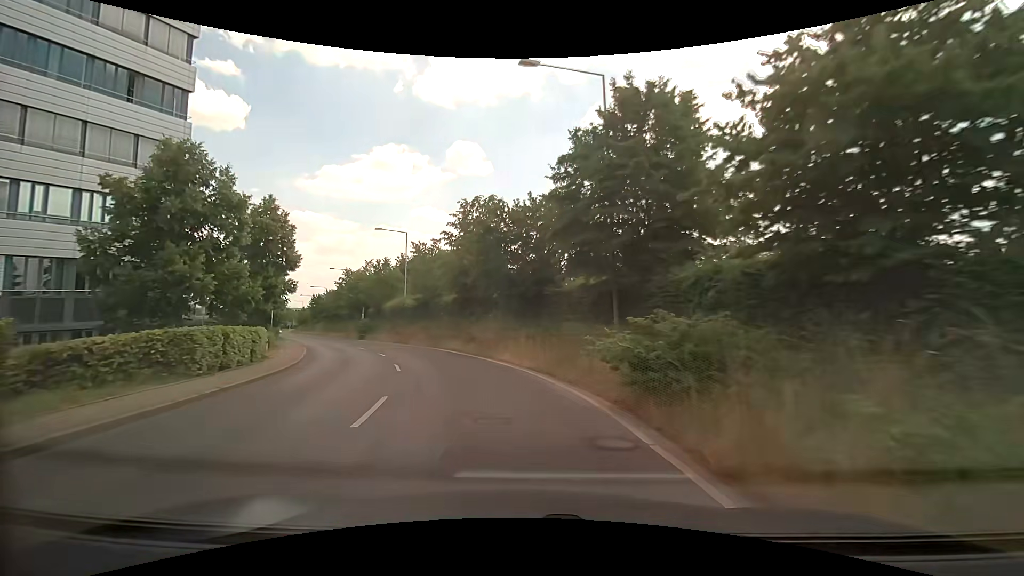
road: tertiary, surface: asphalt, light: Day
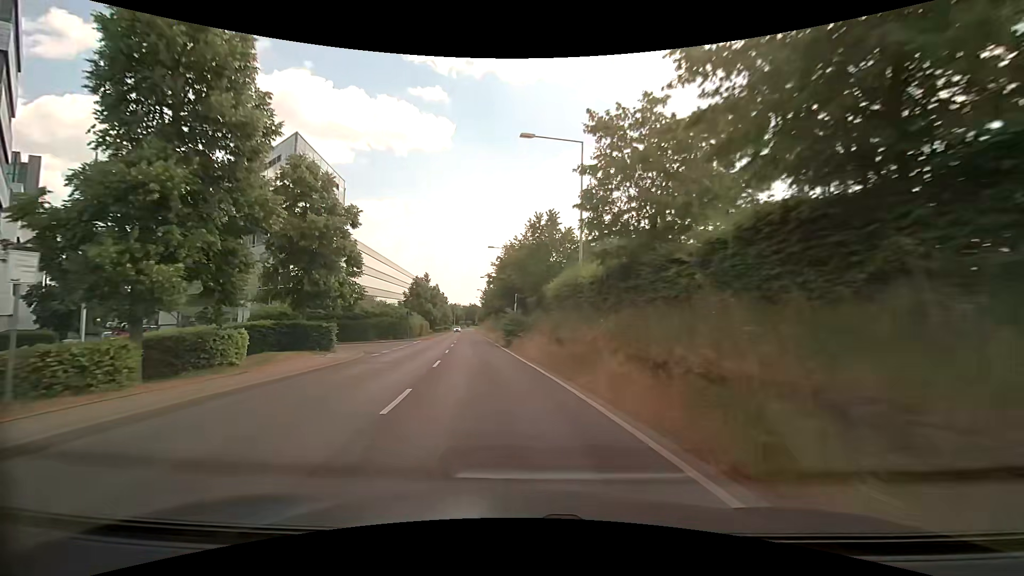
(-5.1, +26.6) m; -21°
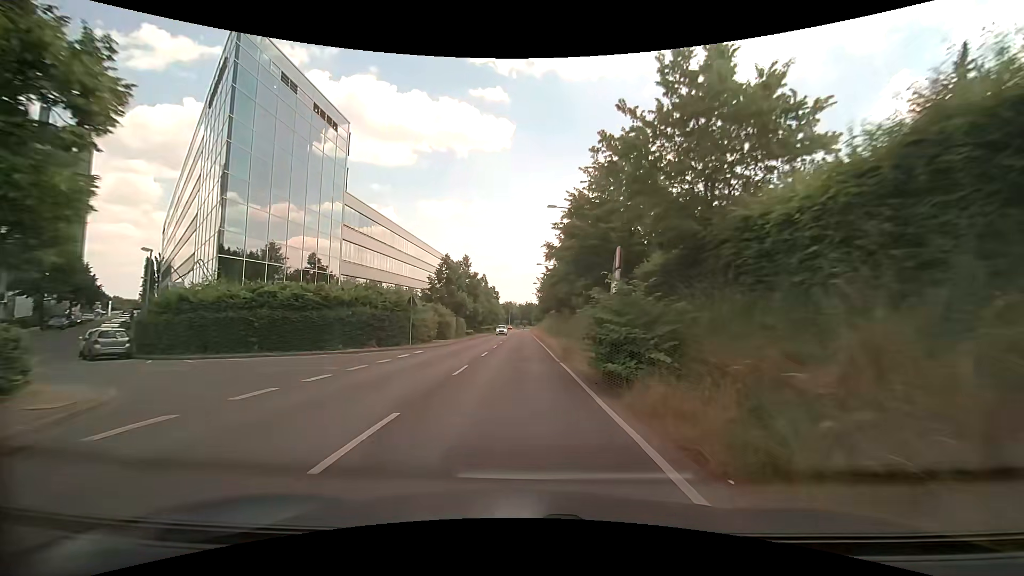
(-1.7, +21.6) m; -8°
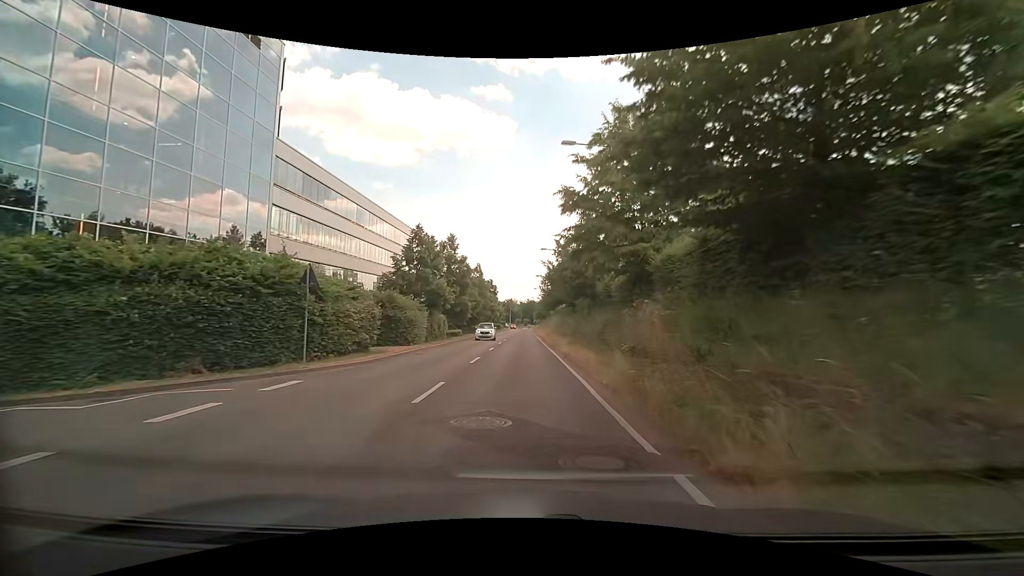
(+0.1, +14.2) m; 0°
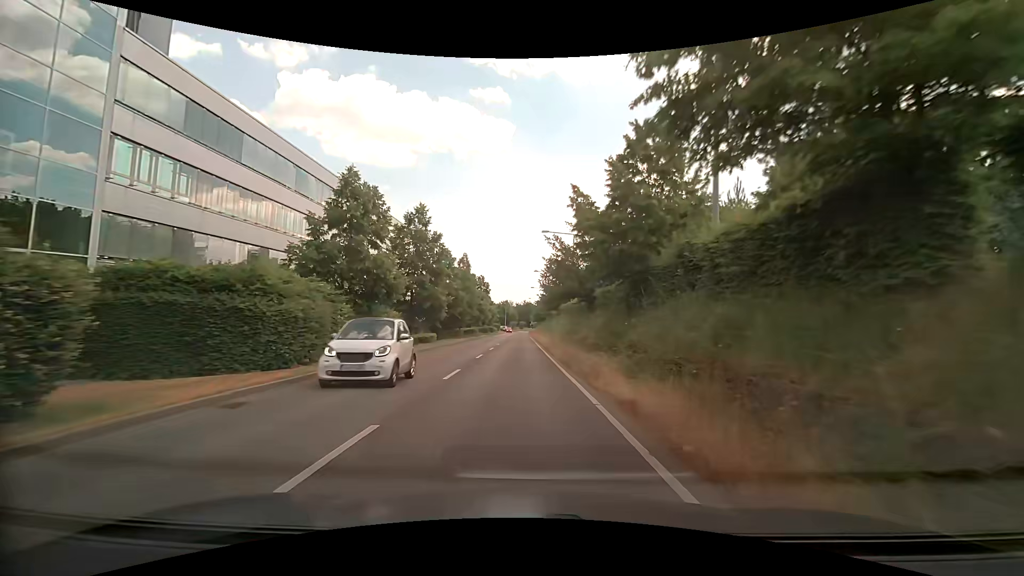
(+0.2, +13.9) m; +1°
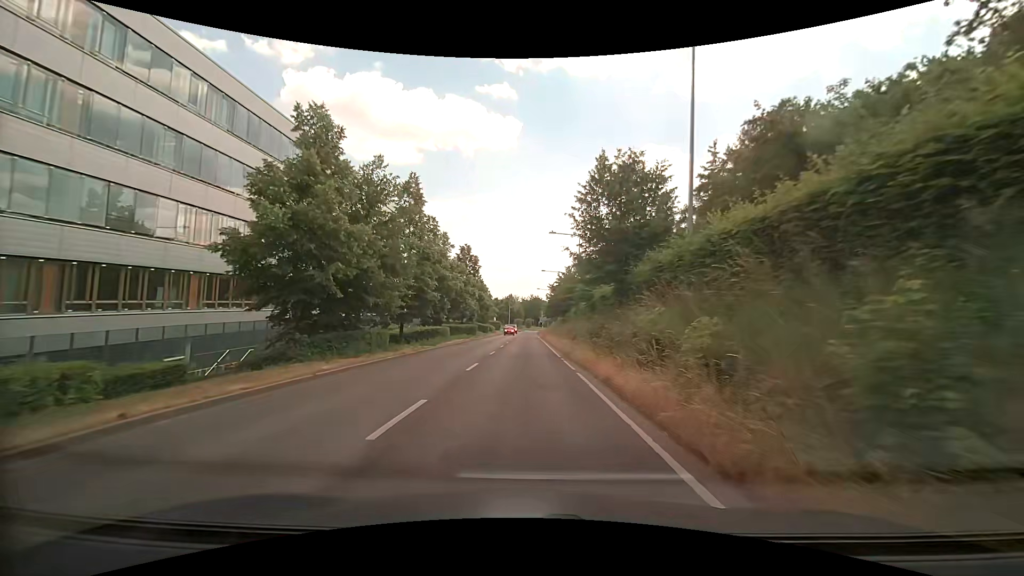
(-0.2, +34.5) m; 0°
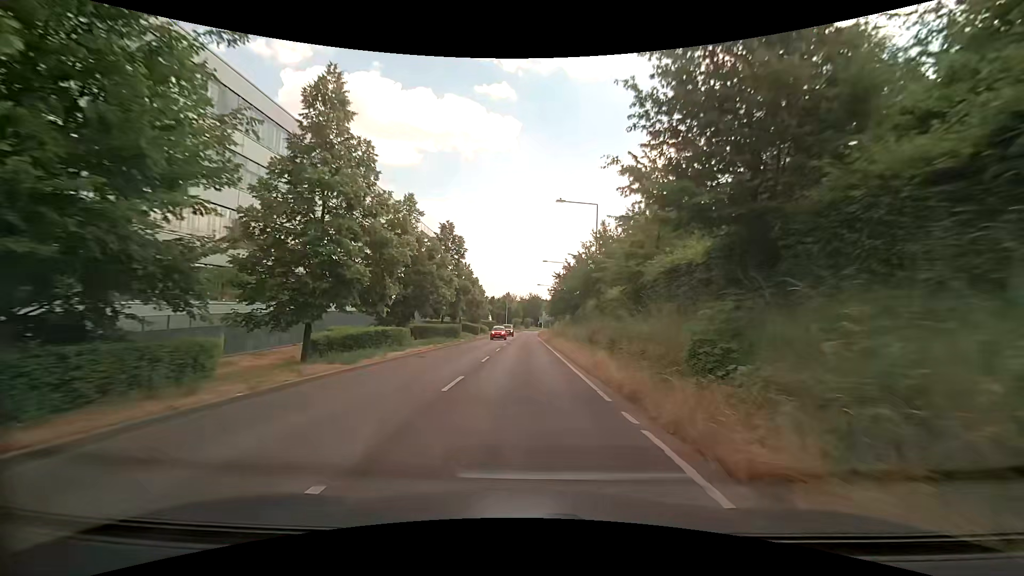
(0.0, +13.8) m; 0°
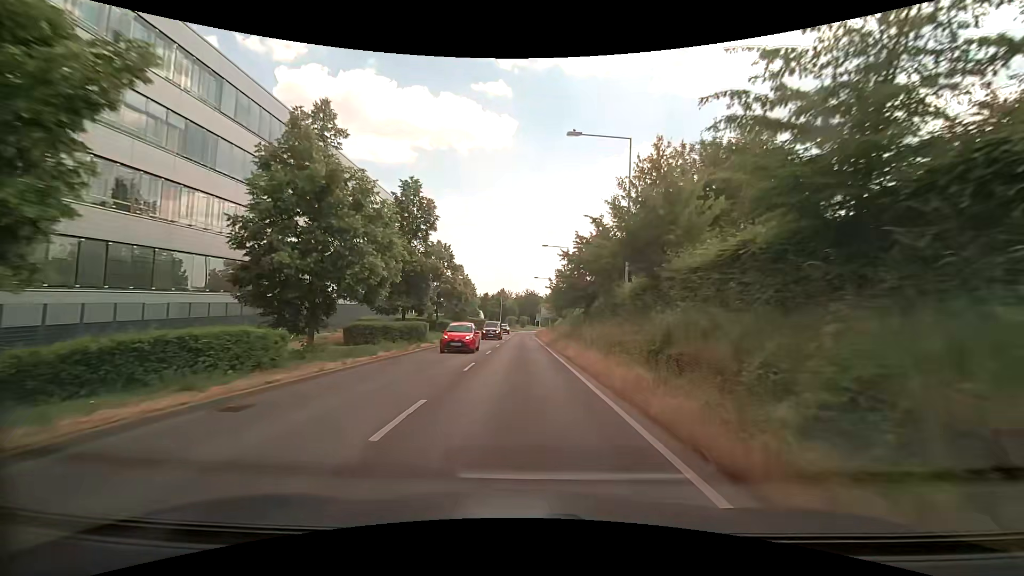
(+0.1, +13.8) m; 0°
(0, +10) (0, +20) (0, +30) (0, +40) (0, +50) (0, +60) (0, +70) (0, +80) (+1, +90) (+1, +100) m
